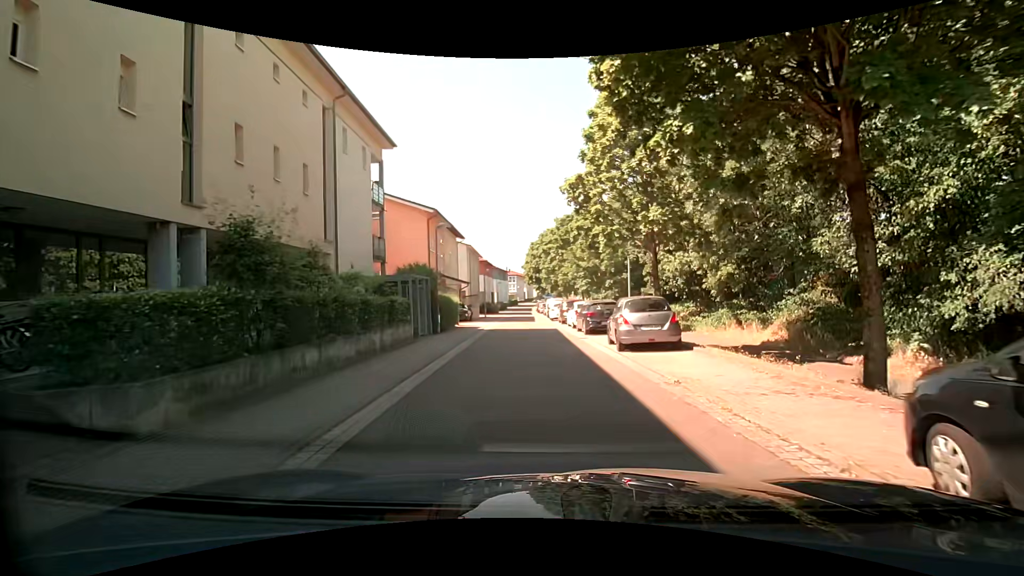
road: residential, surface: asphalt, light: Day
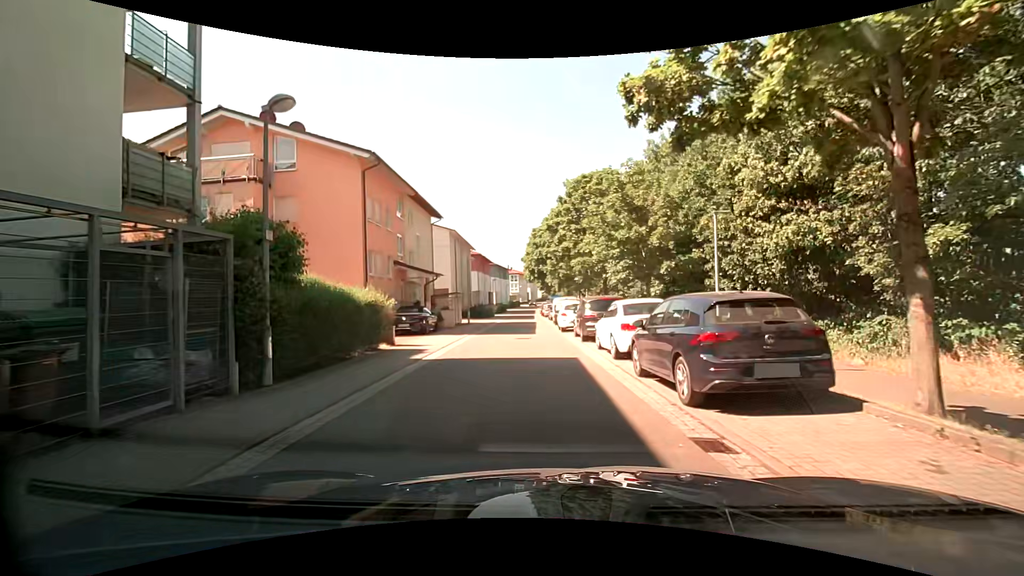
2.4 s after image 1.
(0.0, +14.8) m; +1°
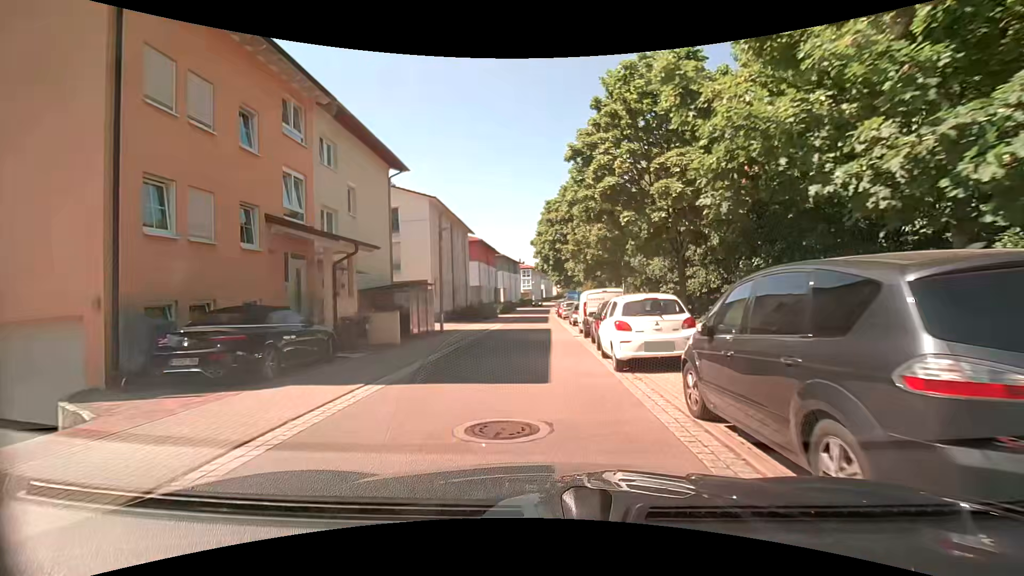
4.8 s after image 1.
(-0.4, +14.9) m; -4°
